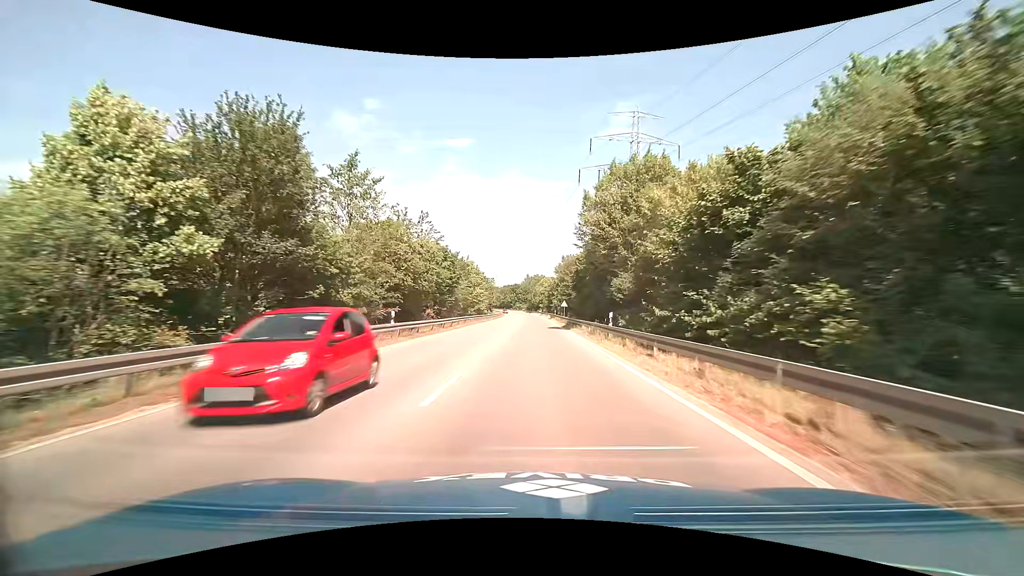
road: primary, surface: asphalt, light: Day
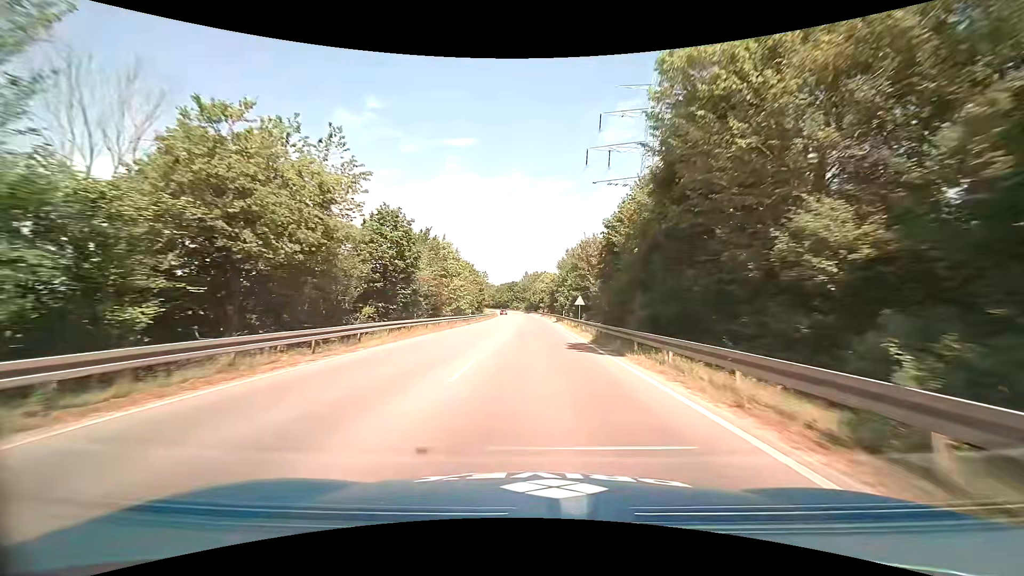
(0.0, +21.3) m; 0°
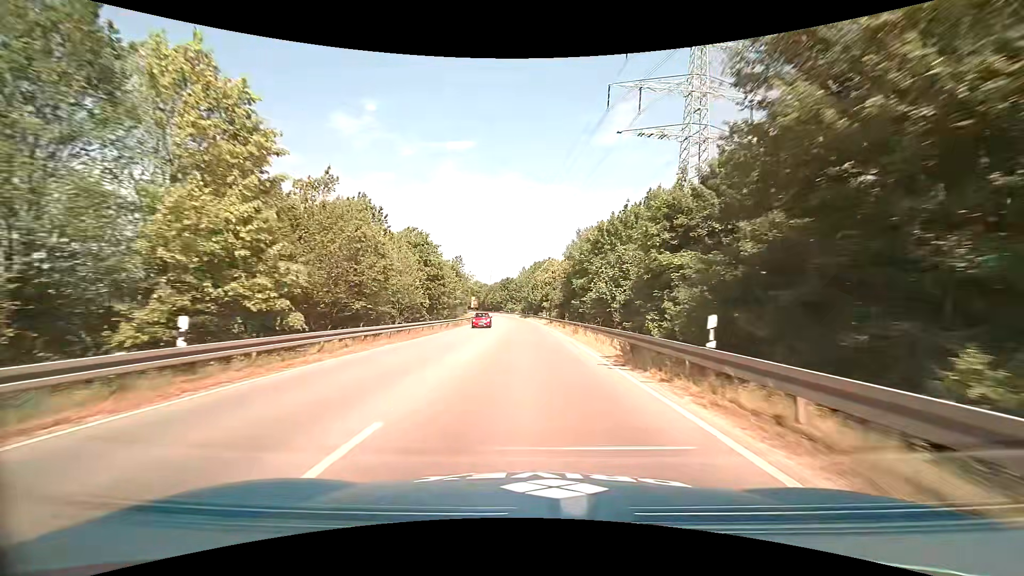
(+0.1, +42.7) m; 0°
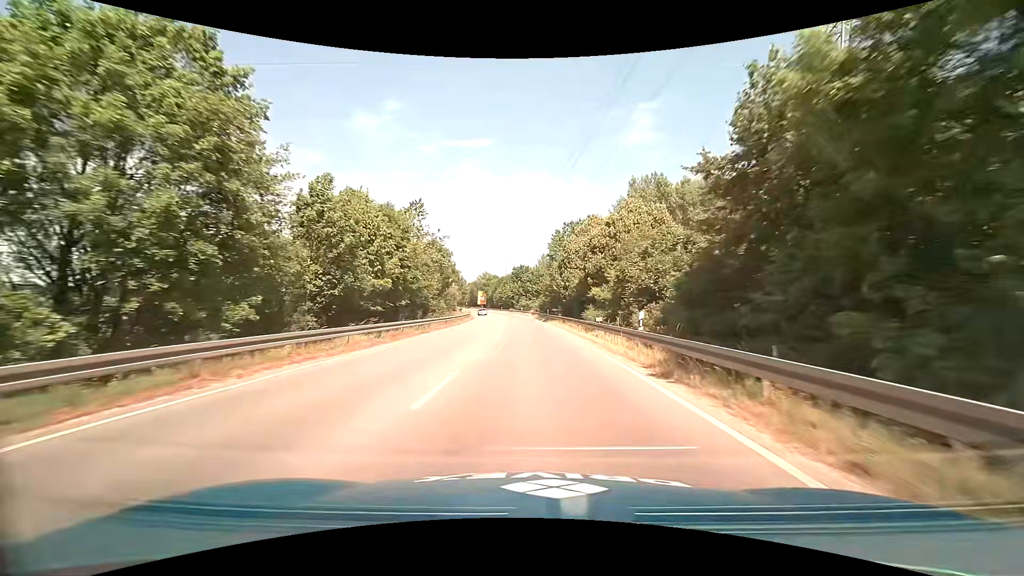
(-0.7, +42.6) m; -2°
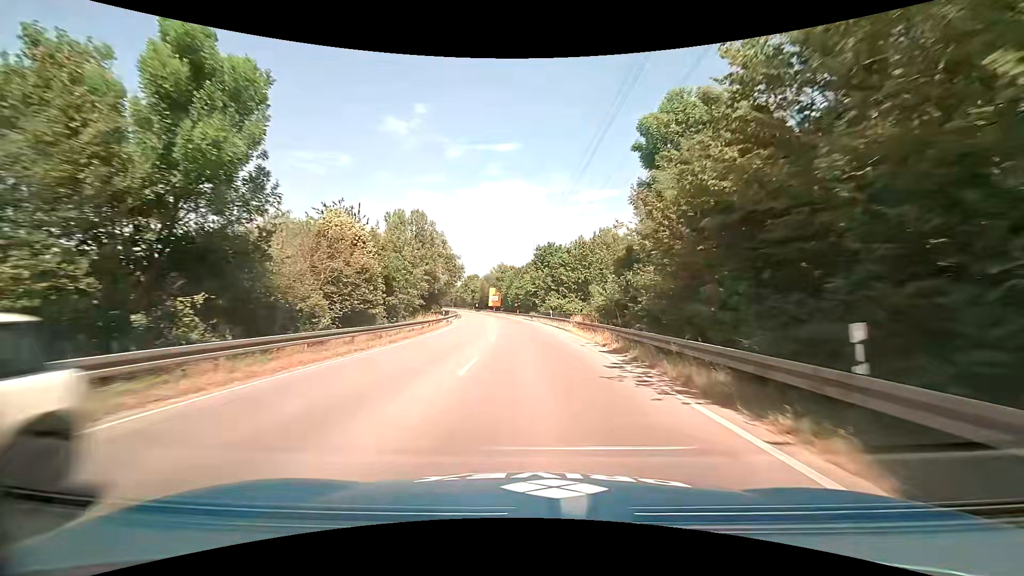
(-1.2, +51.8) m; -3°
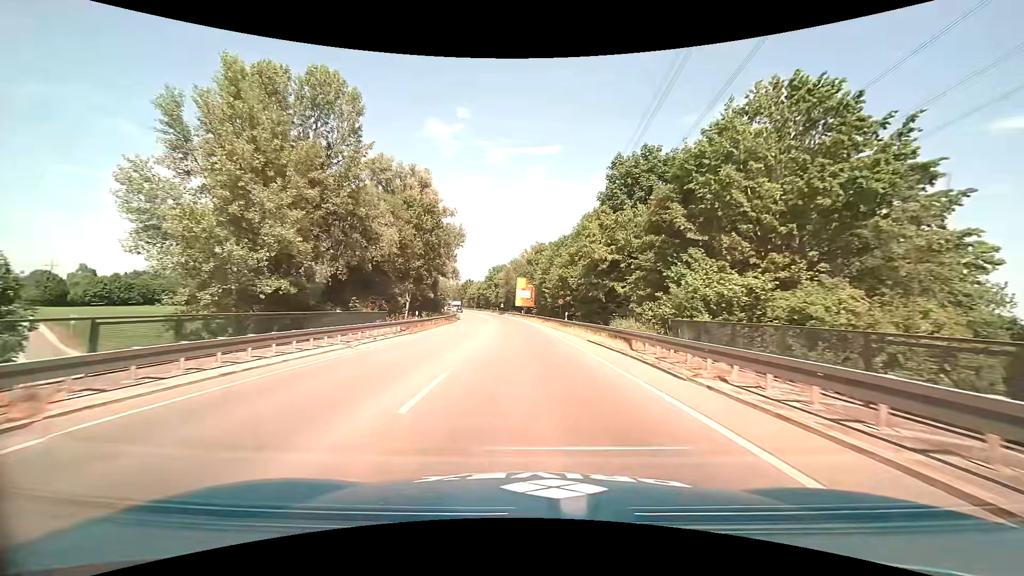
(-1.4, +51.1) m; -4°
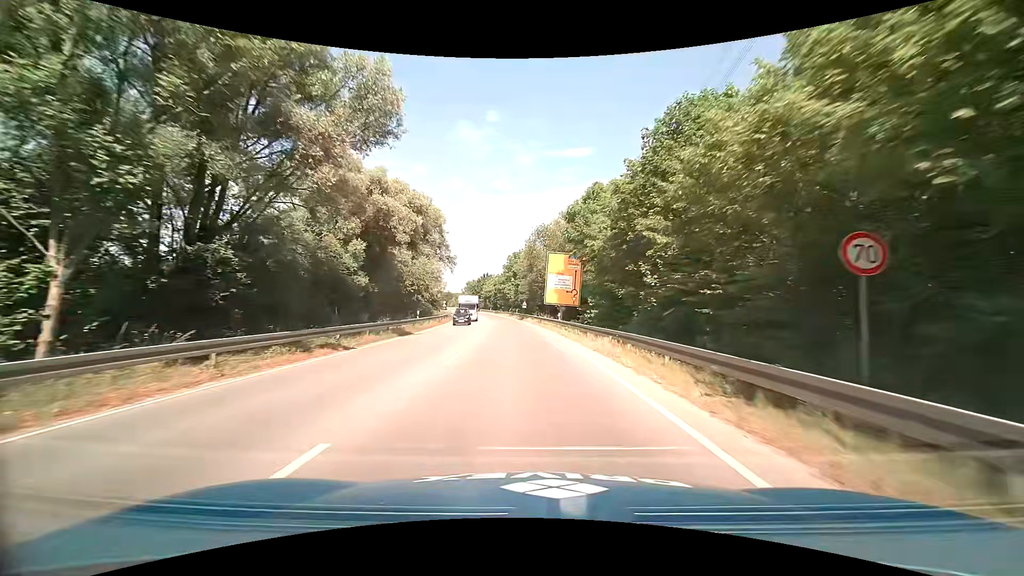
(-1.3, +41.0) m; -4°
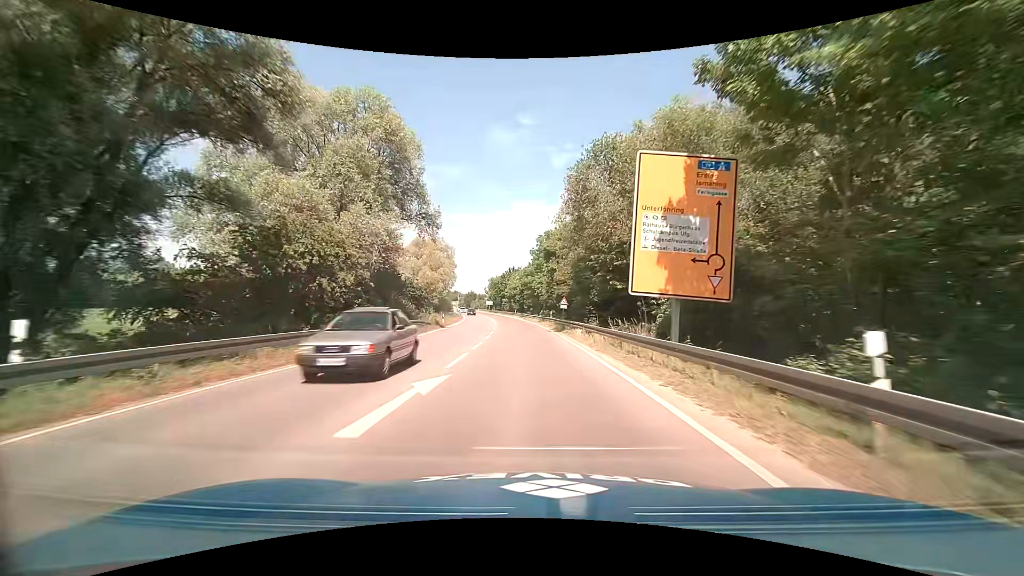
(-0.7, +30.6) m; -4°
(0, +10) (0, +20) (-1, +30) (-1, +40) (-2, +50) (-2, +60) (-3, +70) (-4, +80) (-6, +90) (-7, +100) m
